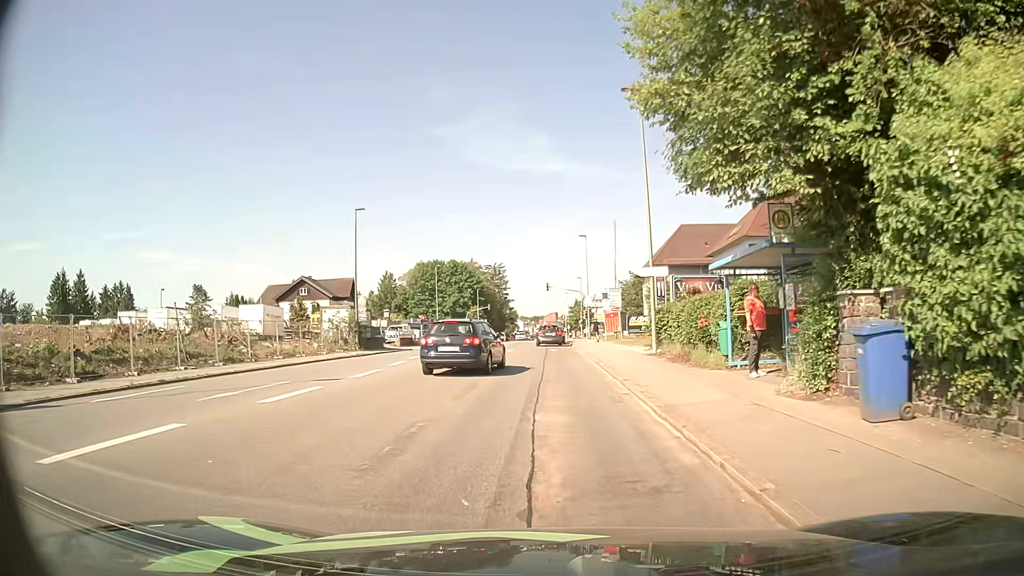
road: tertiary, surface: asphalt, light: Day
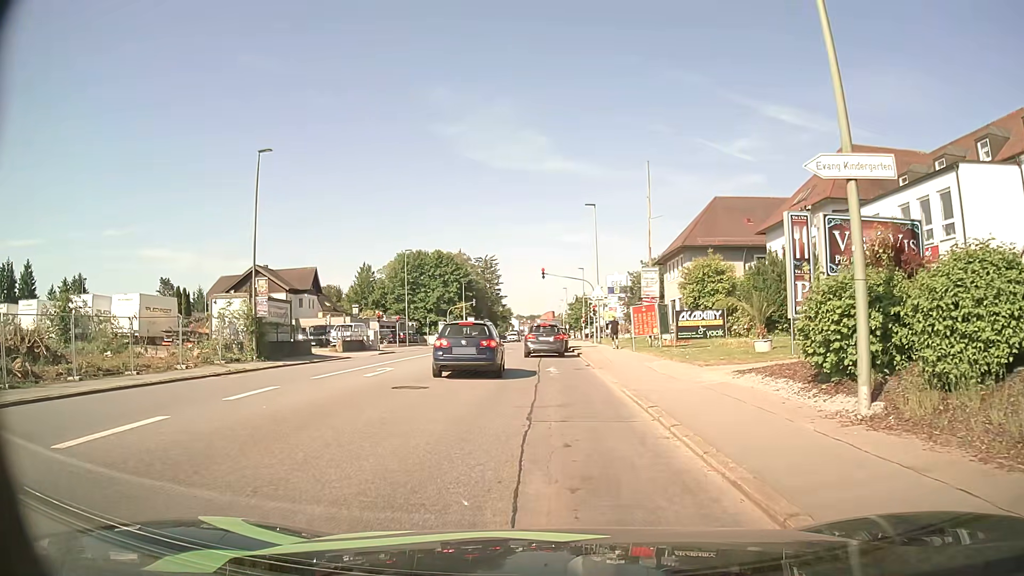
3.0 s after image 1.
(+0.4, +17.0) m; +2°
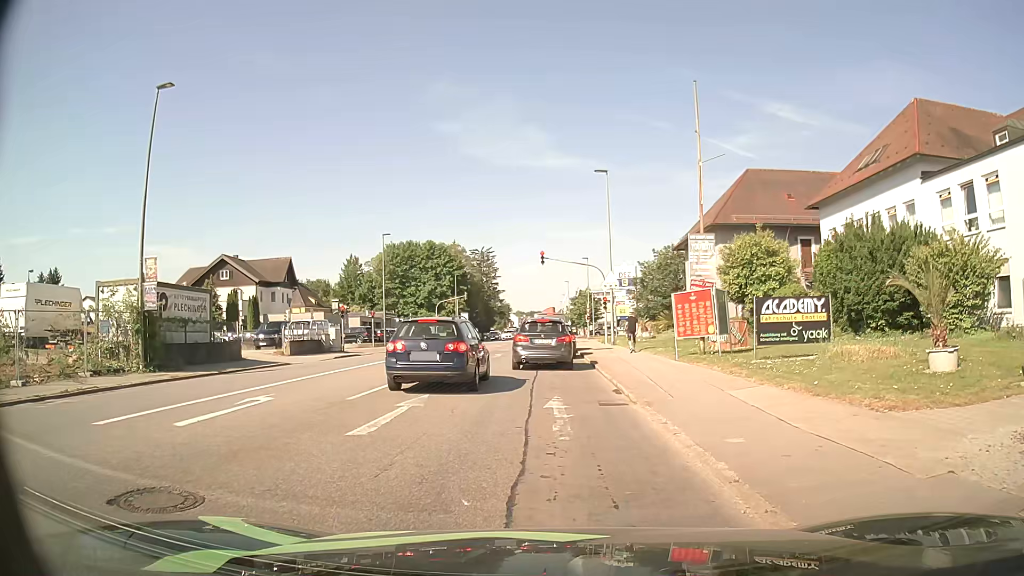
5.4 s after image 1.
(-0.1, +9.9) m; -1°
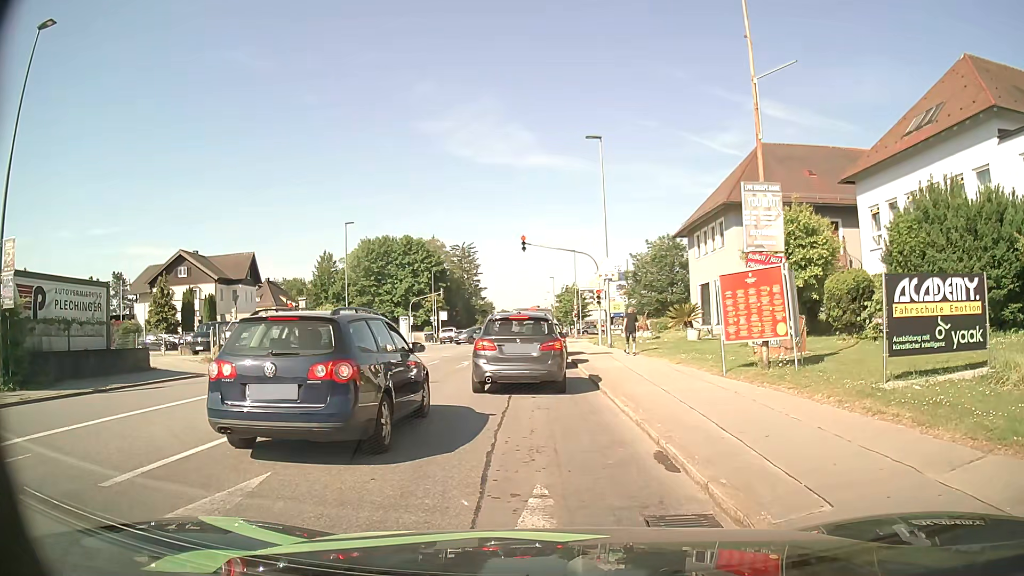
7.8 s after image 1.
(+0.1, +6.9) m; +3°
(0, +10) (-1, +20) (-2, +30) (-2, +40) (-2, +50) (-3, +60) (-3, +70) (-3, +80) (-4, +90) (-4, +100) m
